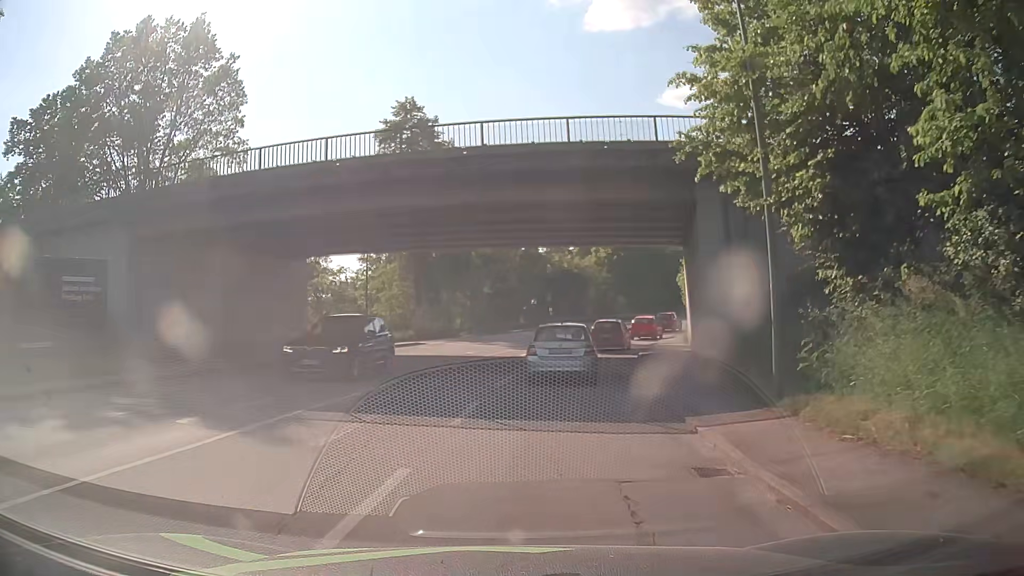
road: tertiary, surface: asphalt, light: Day
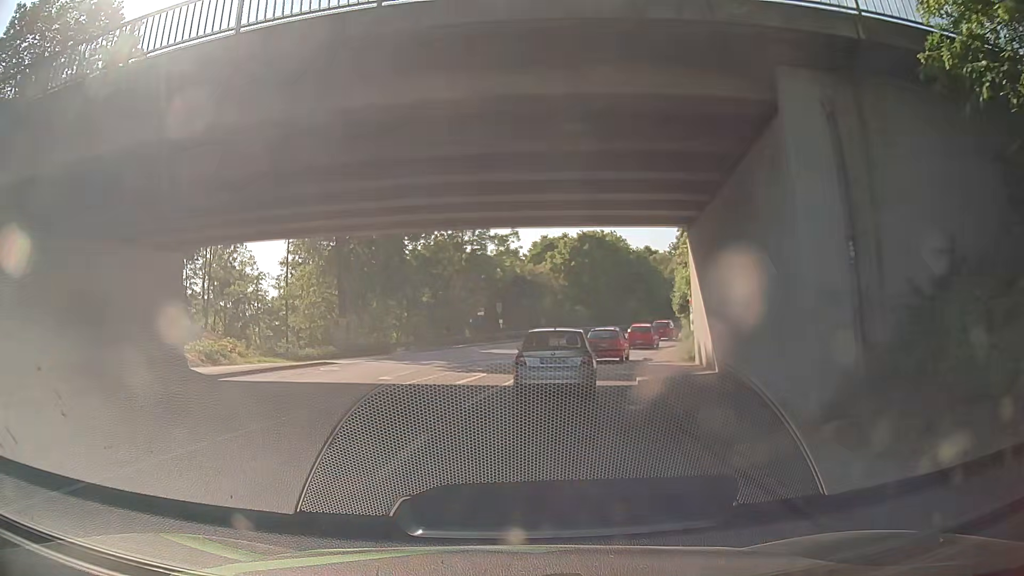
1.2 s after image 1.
(+0.3, +9.1) m; +4°
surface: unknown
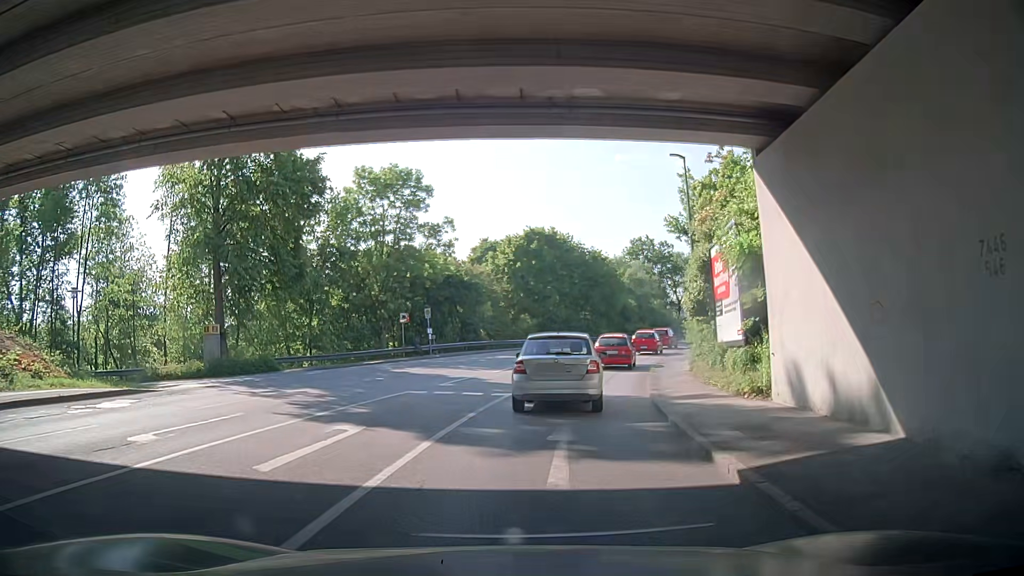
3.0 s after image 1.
(+0.5, +11.1) m; +5°
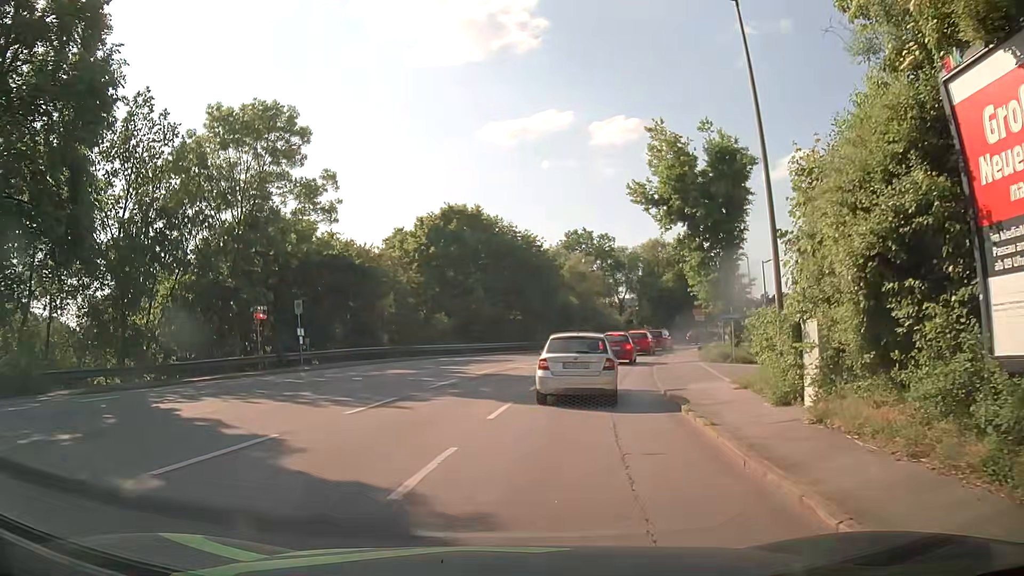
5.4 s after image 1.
(+1.0, +13.8) m; +5°
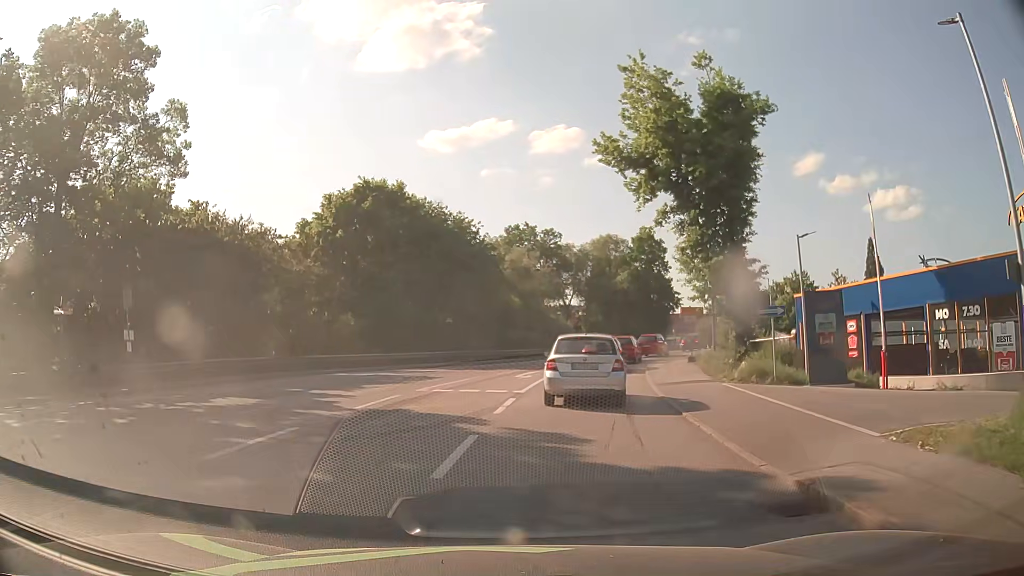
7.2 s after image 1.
(+0.9, +10.8) m; +8°
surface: asphalt
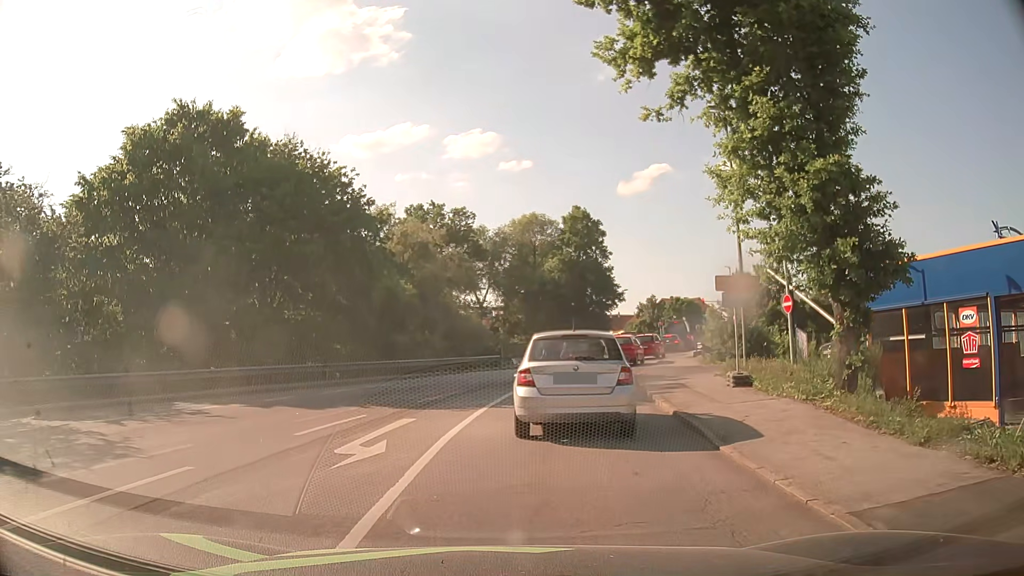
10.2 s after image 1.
(+1.0, +15.5) m; +7°
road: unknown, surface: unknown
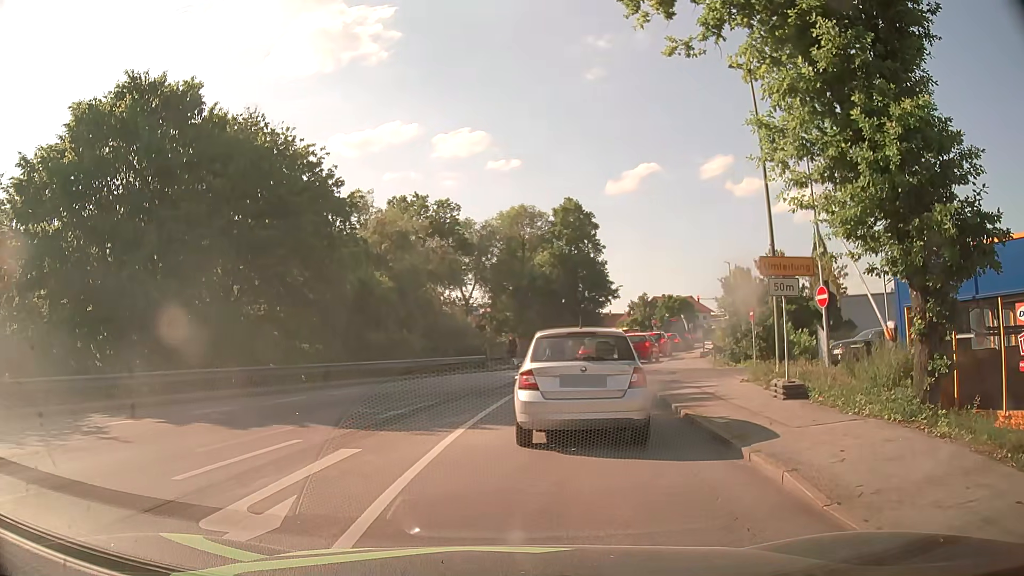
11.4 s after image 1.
(0.0, +3.4) m; +1°
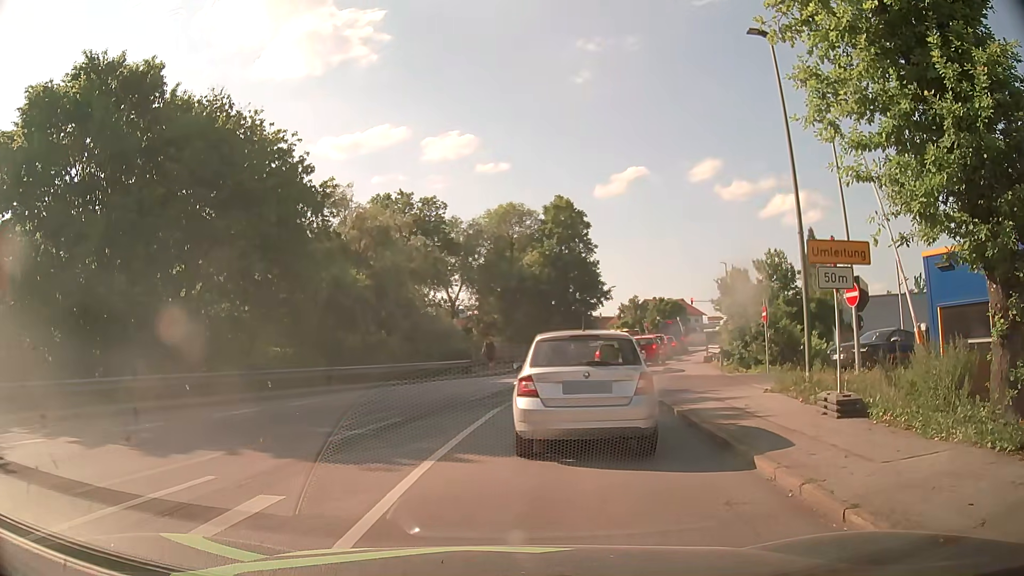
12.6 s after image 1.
(0.0, +2.4) m; 0°
